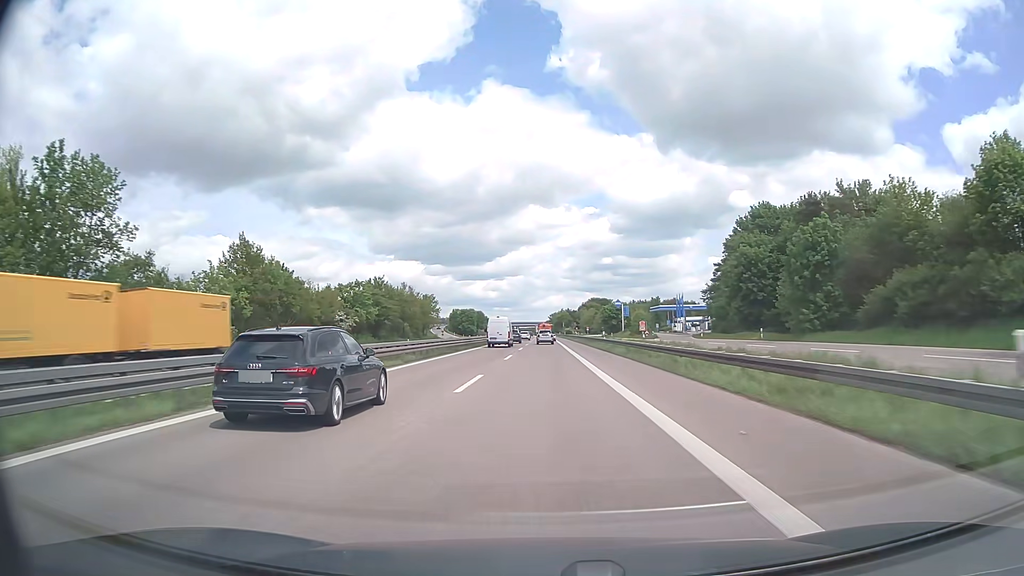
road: trunk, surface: asphalt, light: Day
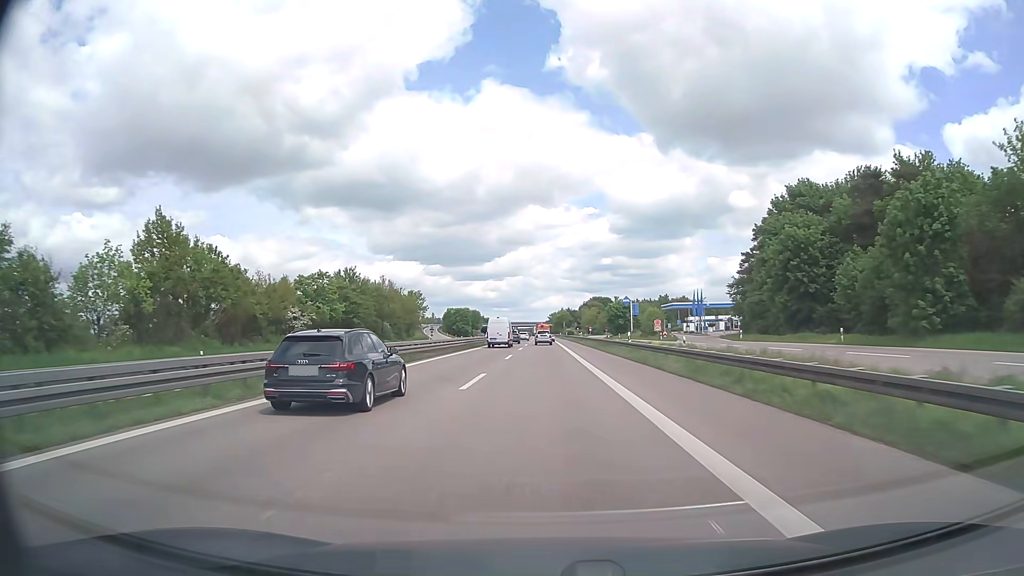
(0.0, +16.9) m; 0°
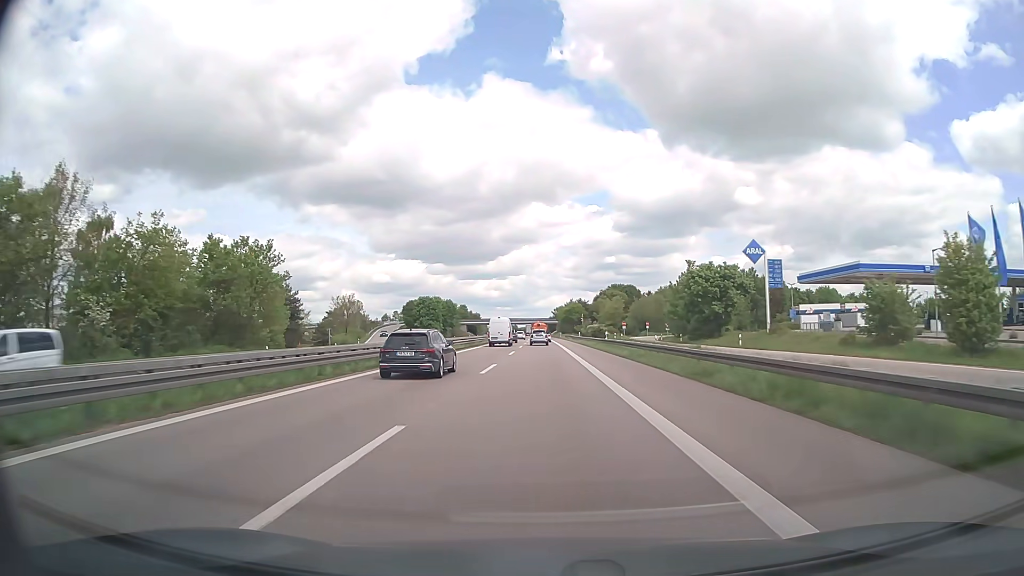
(0.0, +84.4) m; 0°
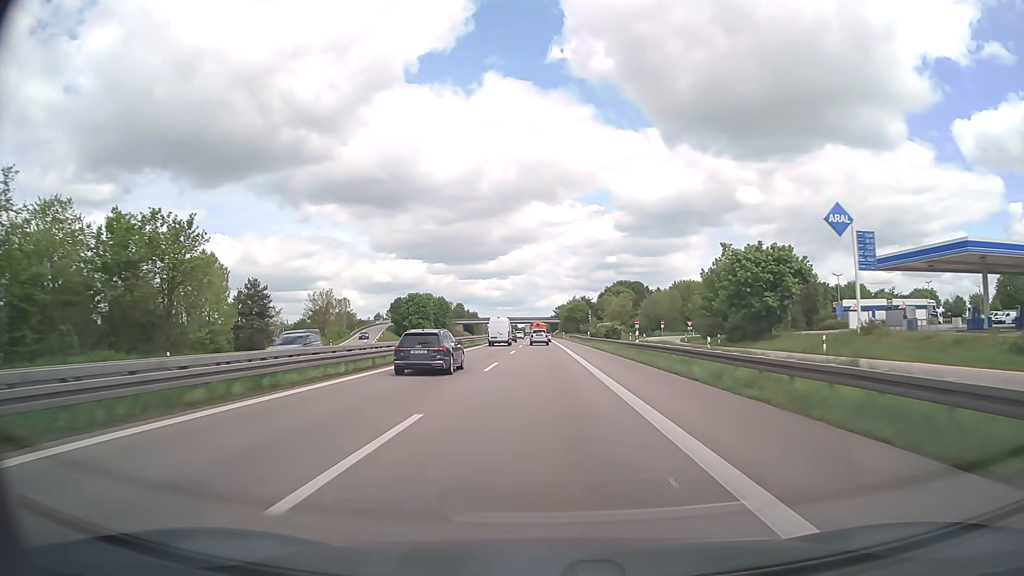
(0.0, +16.6) m; 0°
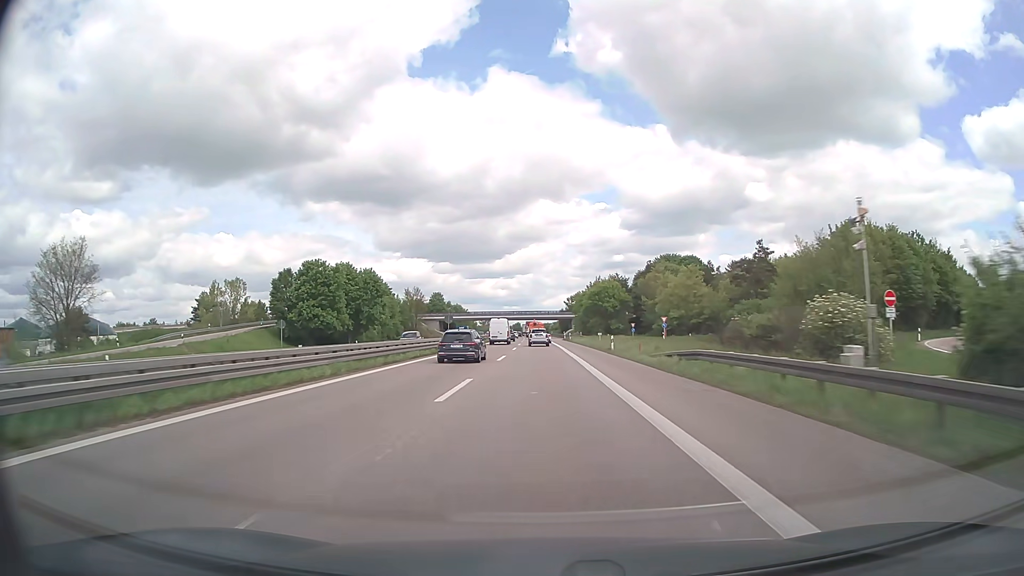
(-0.4, +81.8) m; -1°
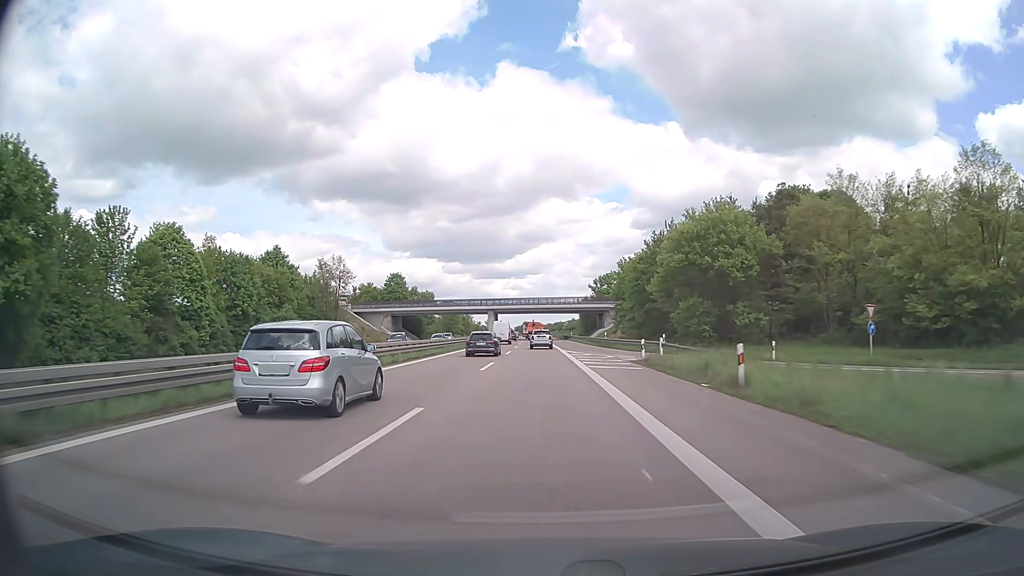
(-0.6, +78.8) m; -1°
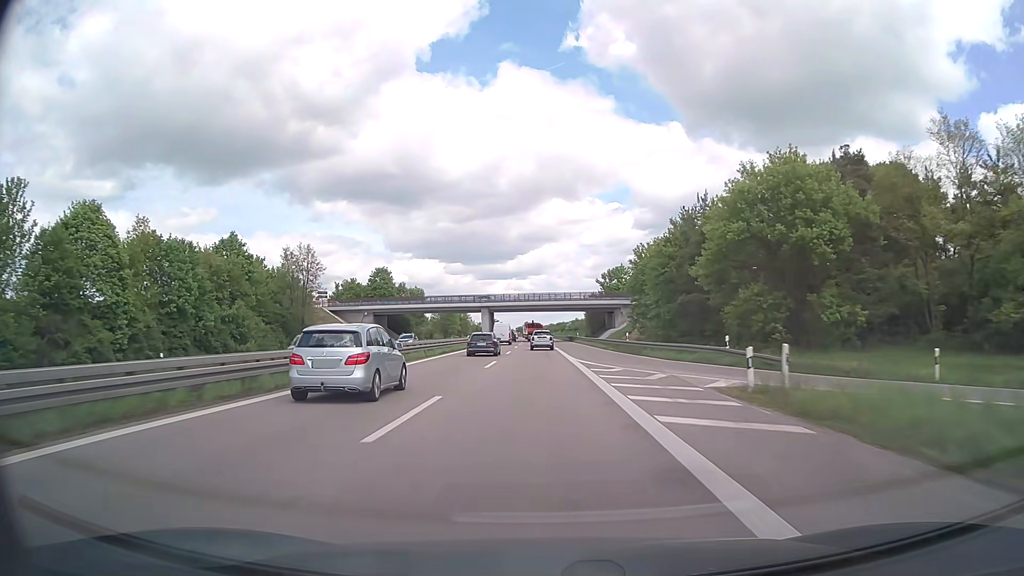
(0.0, +15.7) m; 0°
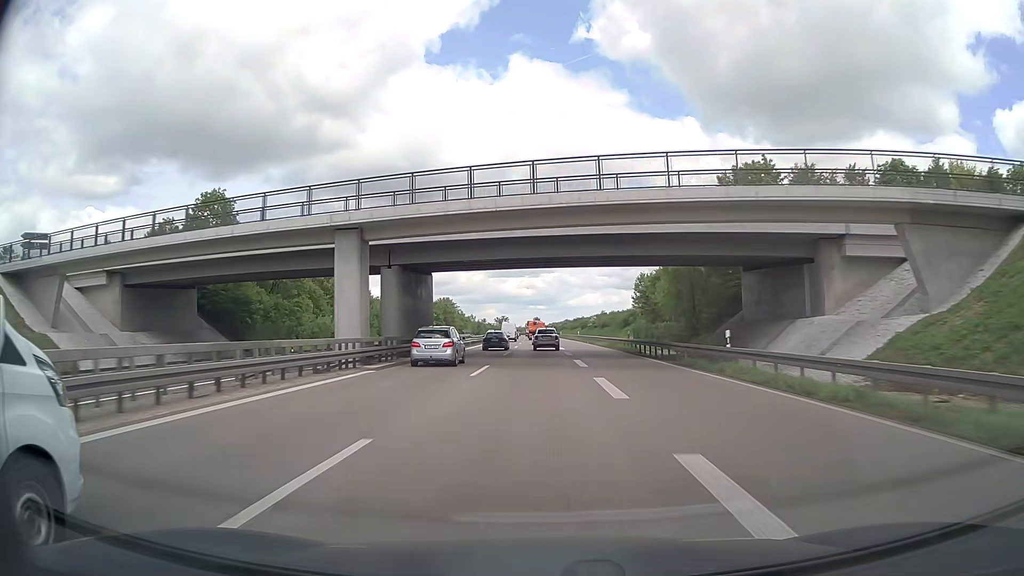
(-0.9, +77.9) m; -1°
(0, +10) (0, +20) (0, +30) (0, +40) (0, +50) (-1, +60) (-1, +70) (-1, +80) (-1, +90) (-1, +100) m
